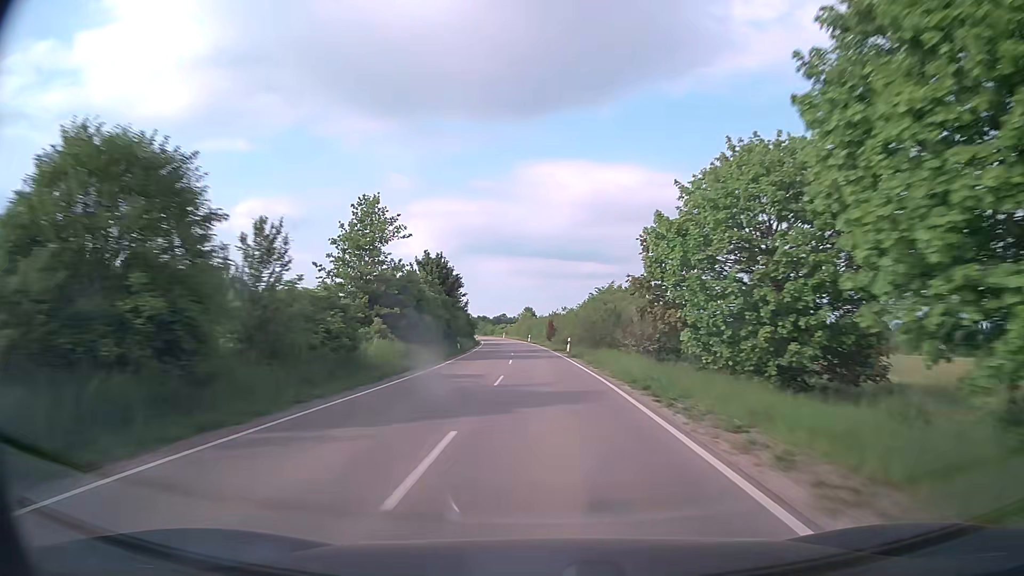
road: secondary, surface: asphalt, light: Day
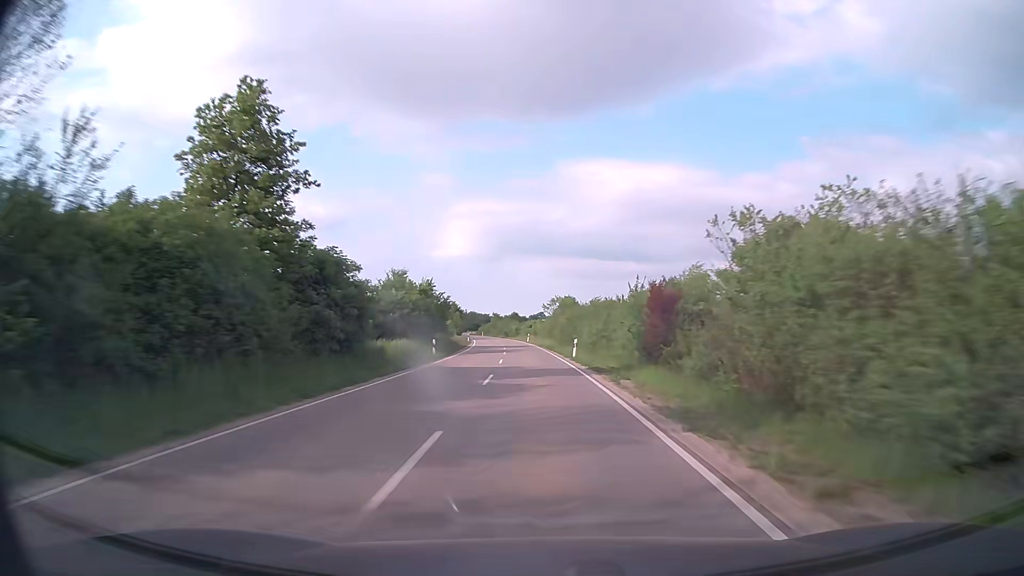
(-1.4, +60.4) m; -3°
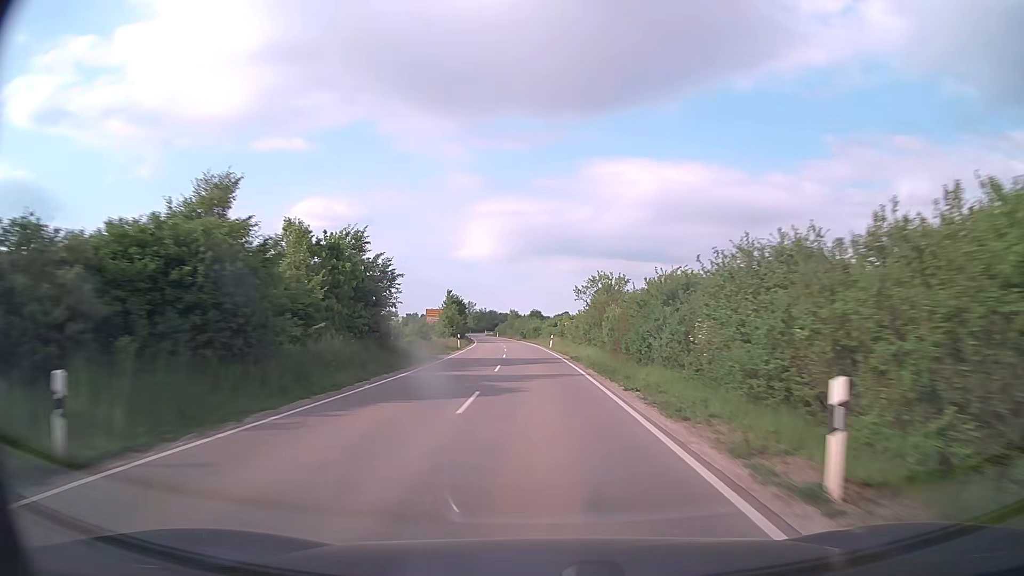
(-0.6, +30.0) m; -2°
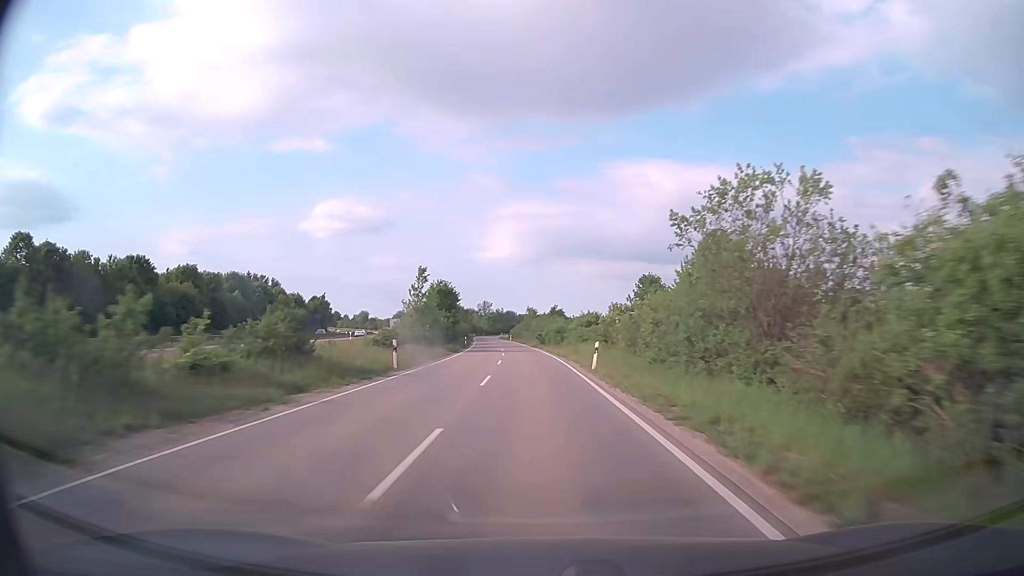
(-0.5, +29.8) m; -2°
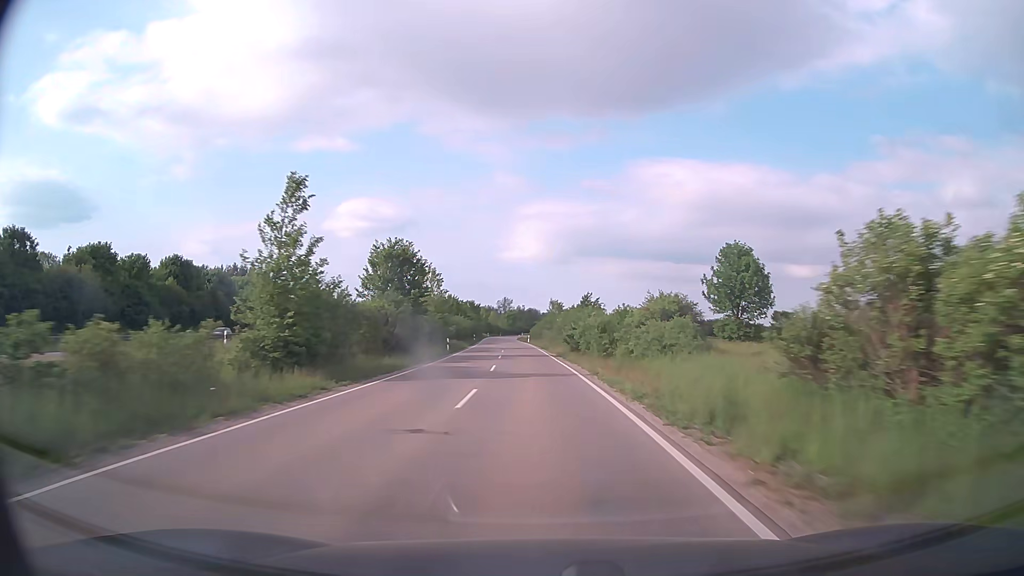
(-0.5, +29.6) m; -2°
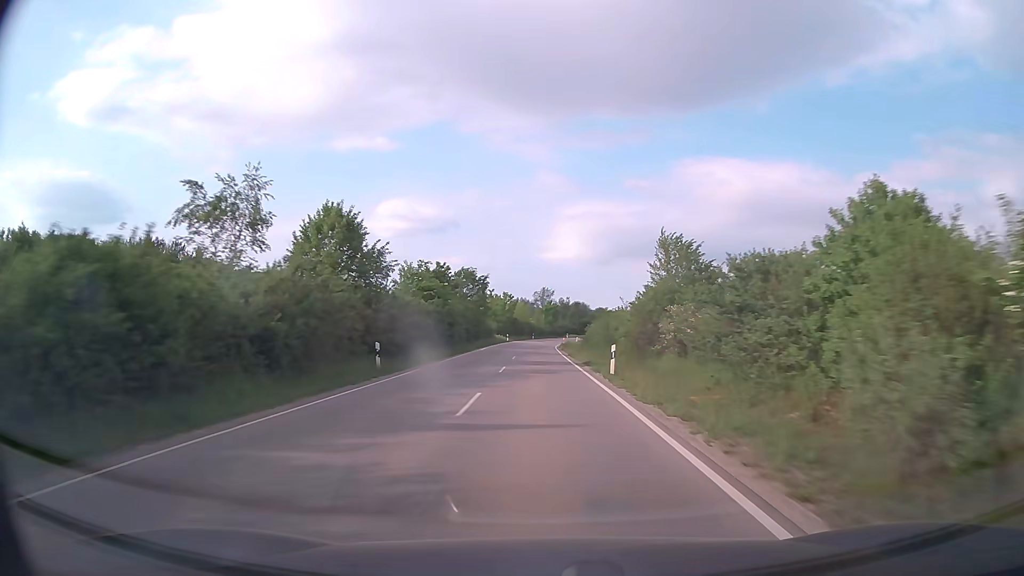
(-3.0, +73.1) m; -4°
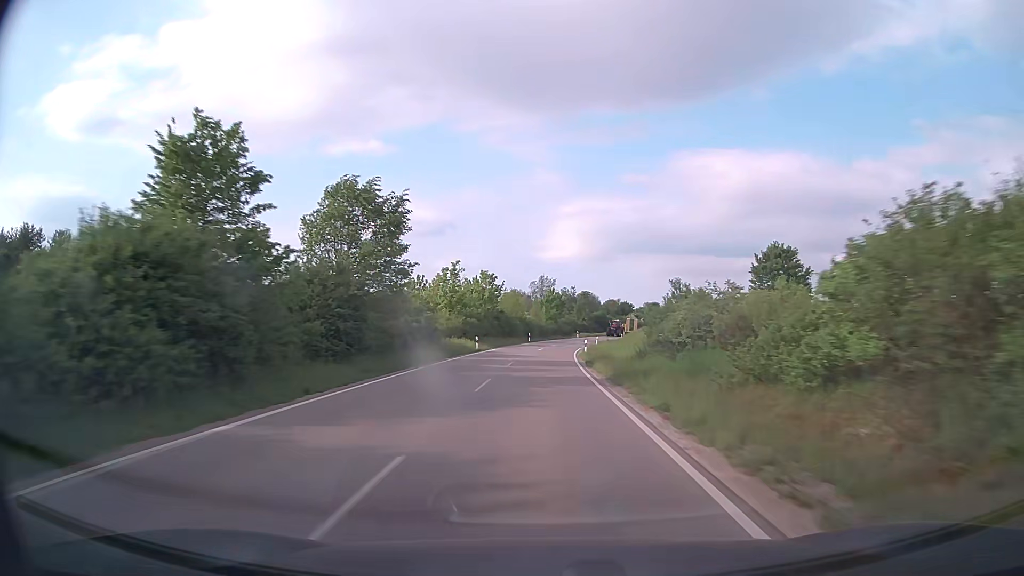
(-0.1, +43.7) m; 0°
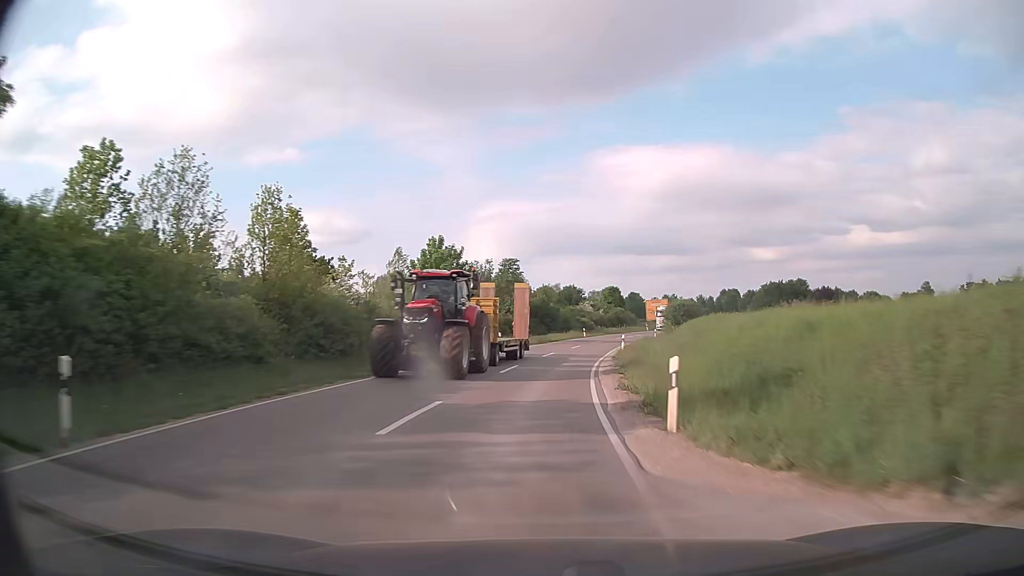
(+3.2, +71.4) m; +7°
(0, +10) (+1, +20) (+1, +30) (+2, +40) (+4, +50) (+6, +60) (+9, +69) (+12, +79) (+15, +88) (+19, +97) m
